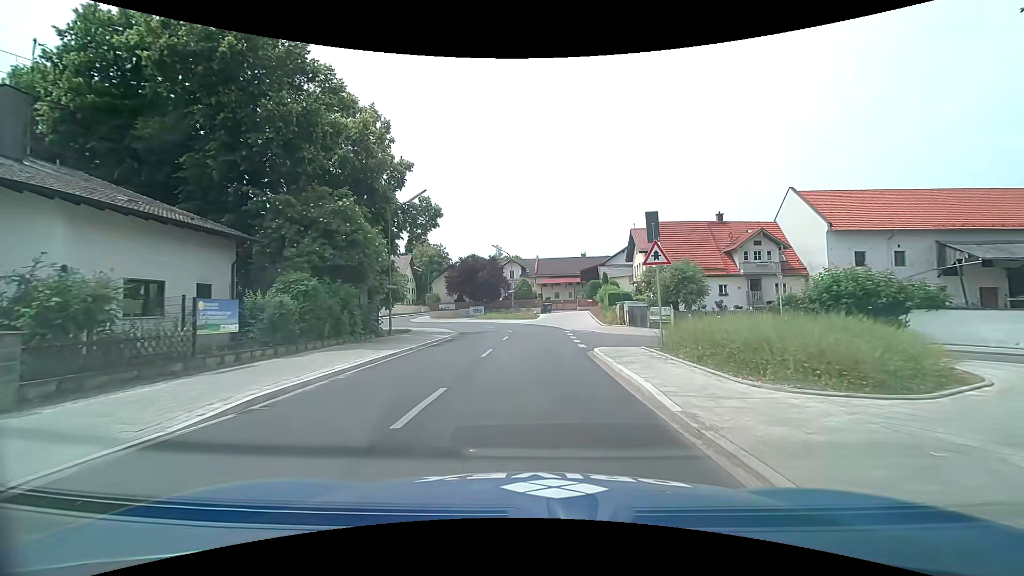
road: tertiary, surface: asphalt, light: Day
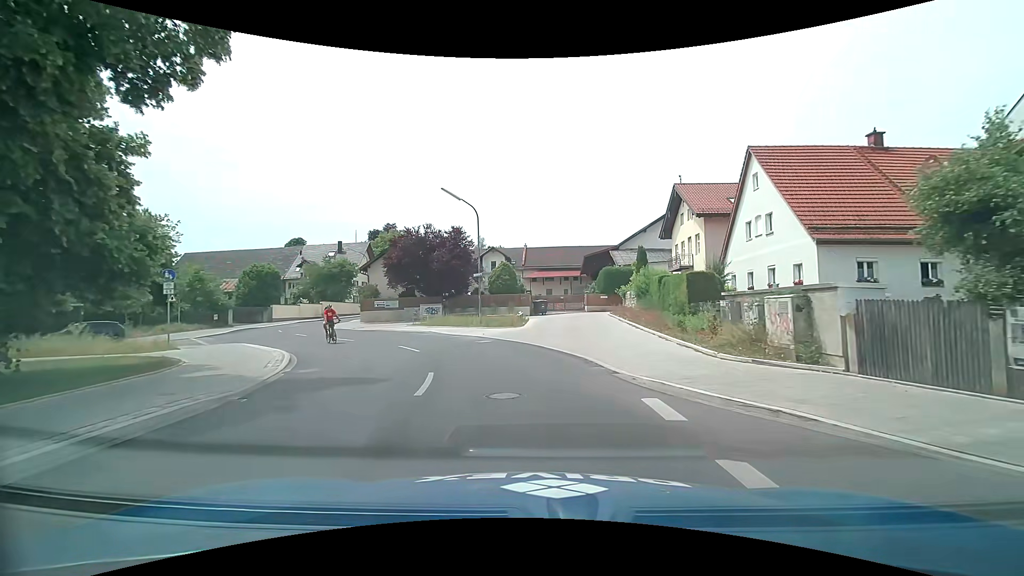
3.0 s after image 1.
(+0.1, +24.6) m; +1°
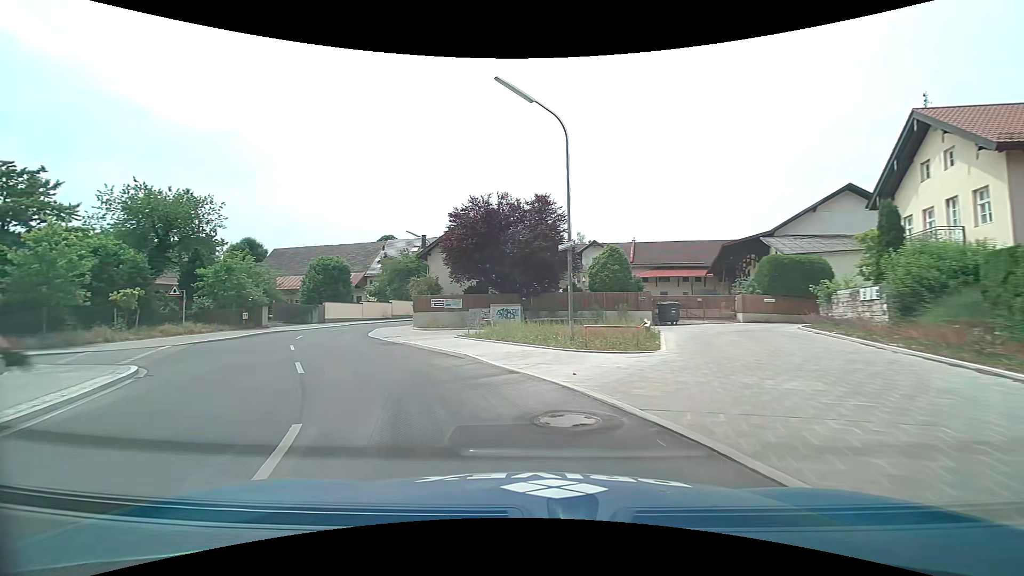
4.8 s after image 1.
(-0.8, +14.1) m; -11°
